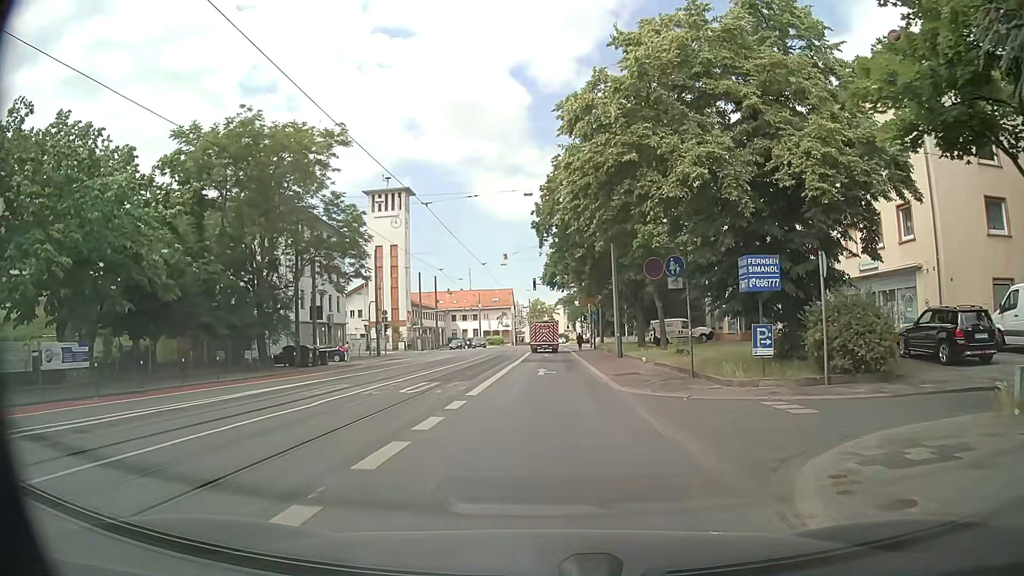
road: secondary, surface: asphalt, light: Day
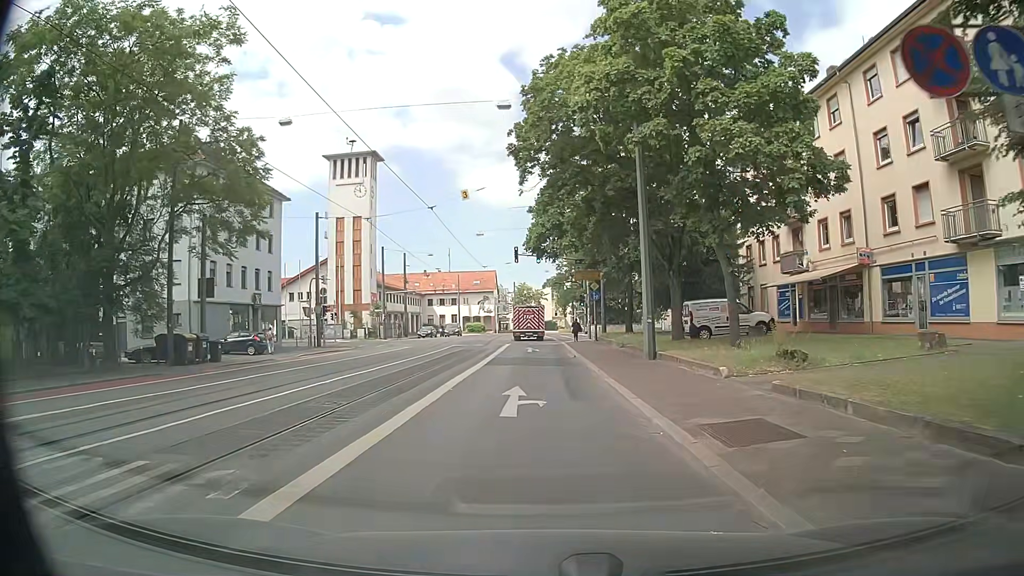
(+0.1, +15.1) m; 0°
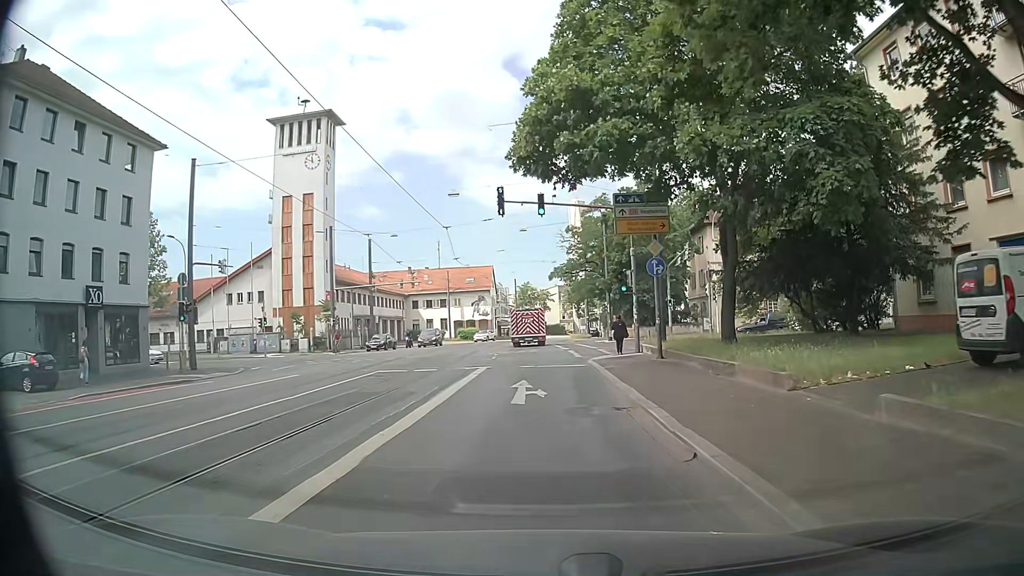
(+0.2, +22.0) m; 0°
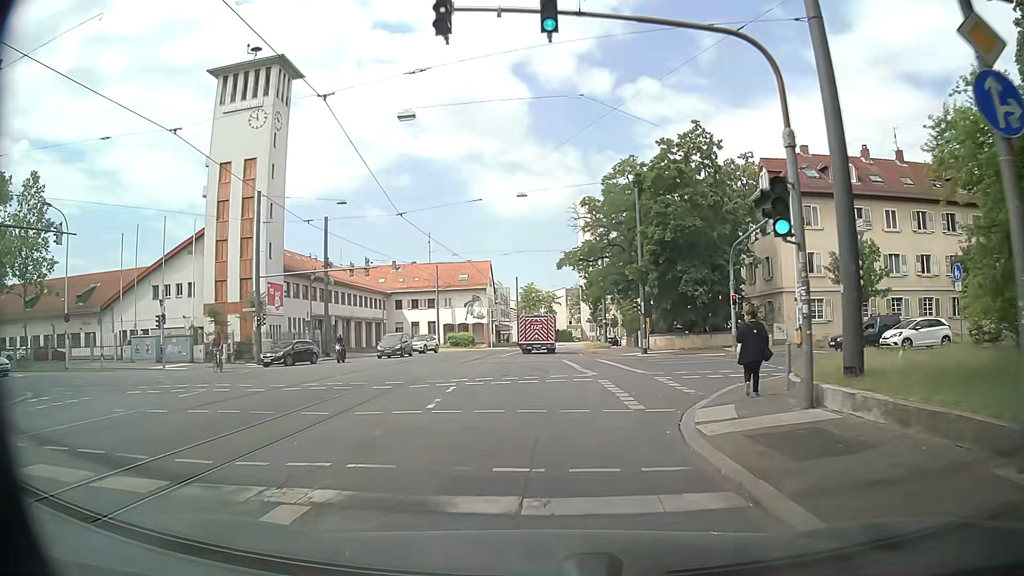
(+0.2, +17.0) m; 0°
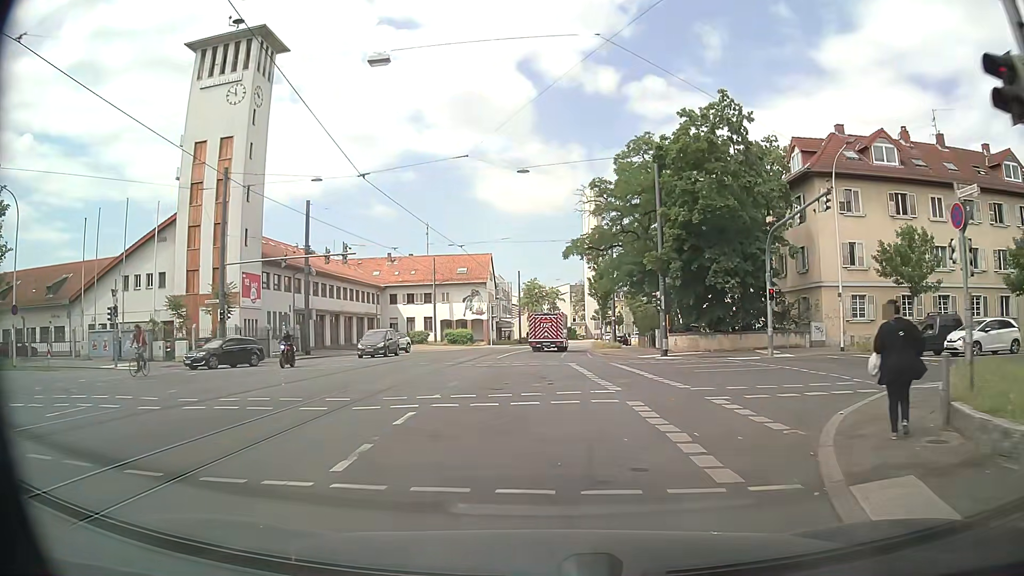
(0.0, +5.6) m; 0°
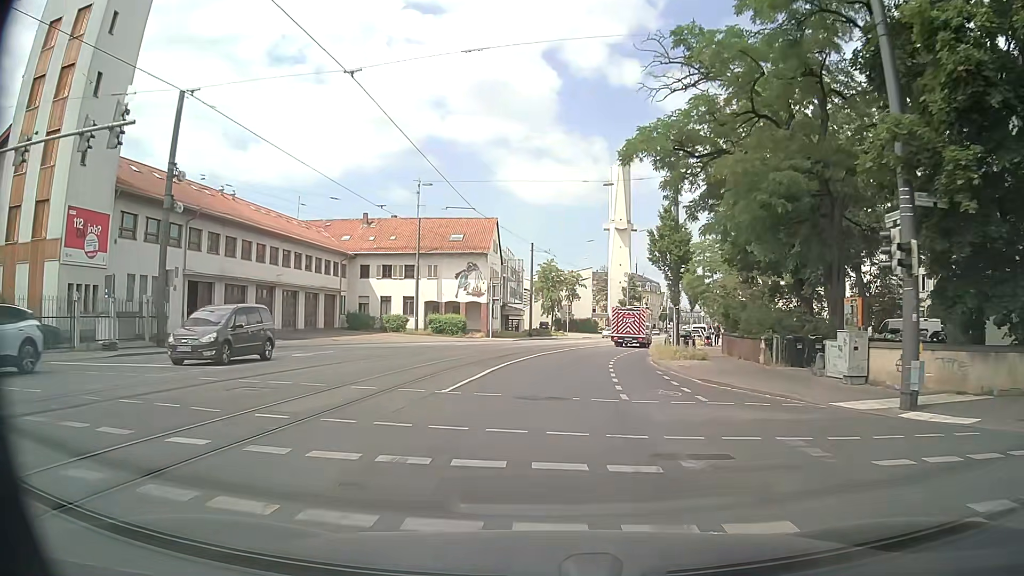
(-0.3, +22.8) m; -1°
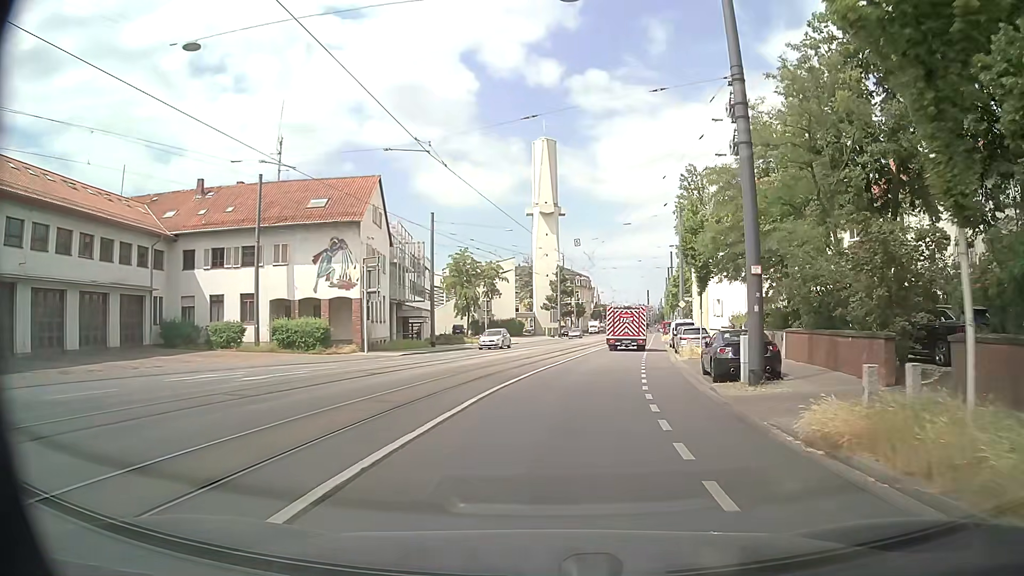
(+0.8, +23.6) m; +6°
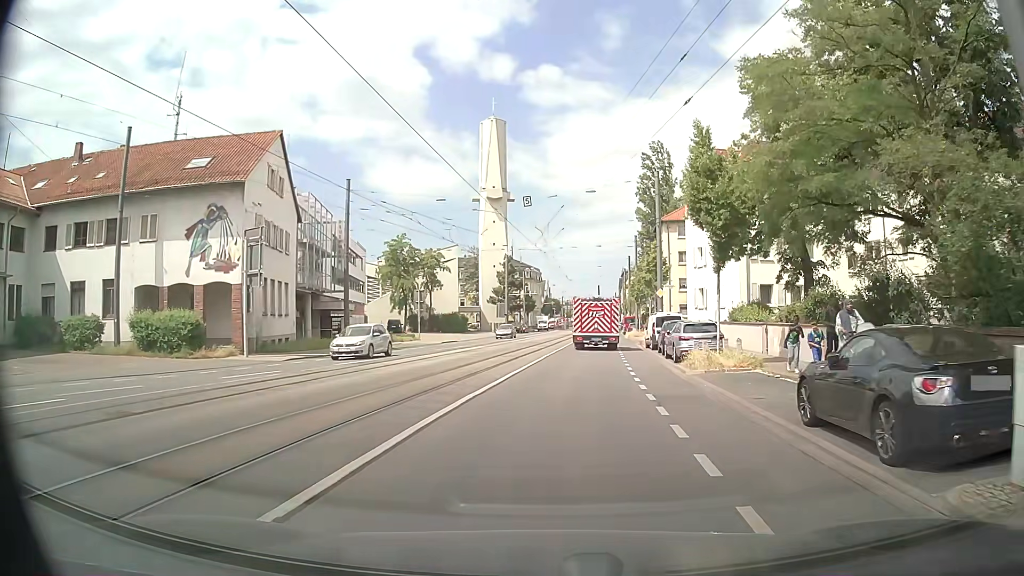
(+0.5, +10.9) m; +5°
